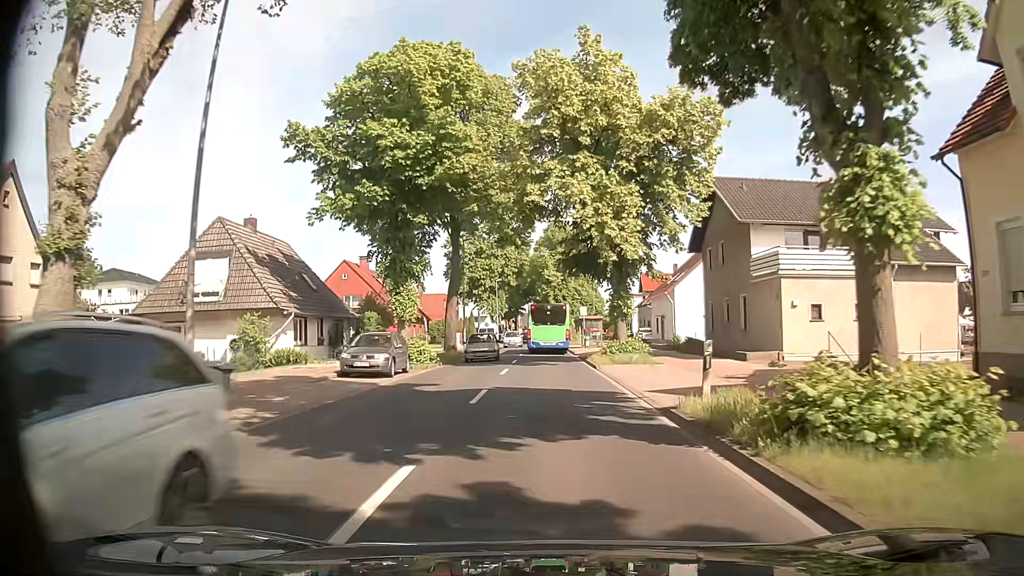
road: secondary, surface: asphalt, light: Day
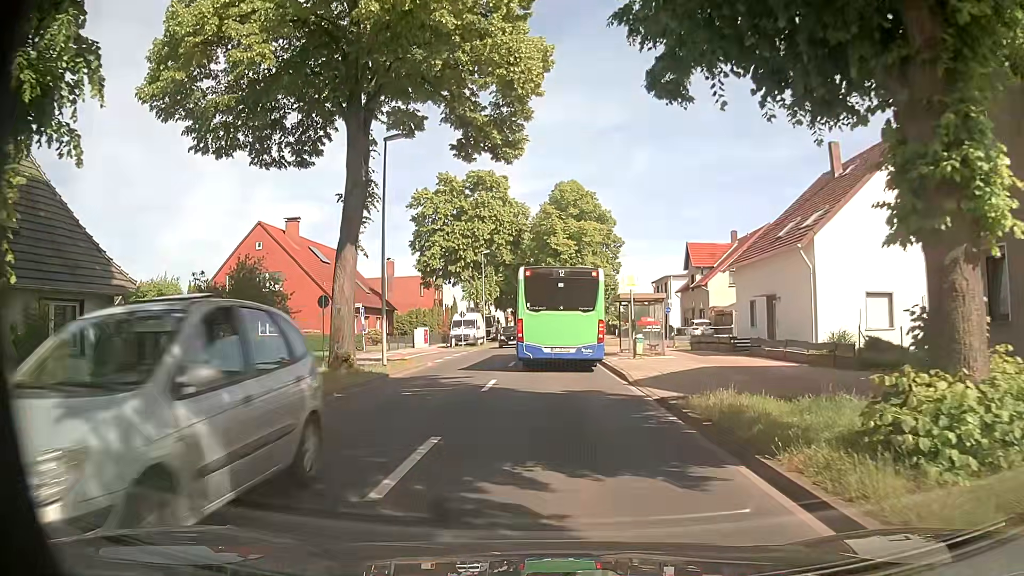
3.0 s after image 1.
(+0.2, +24.9) m; -1°
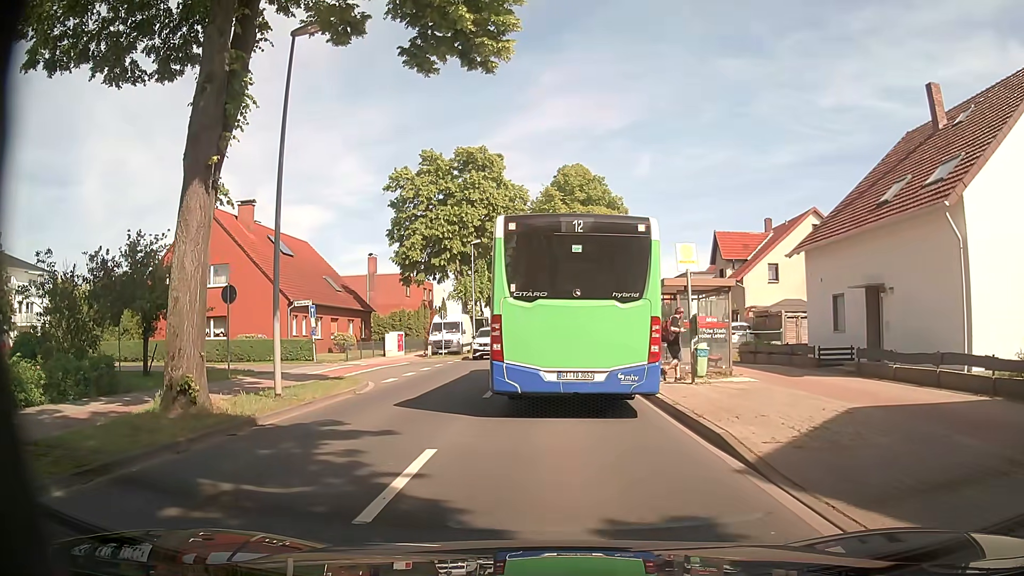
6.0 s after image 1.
(+0.2, +9.1) m; 0°
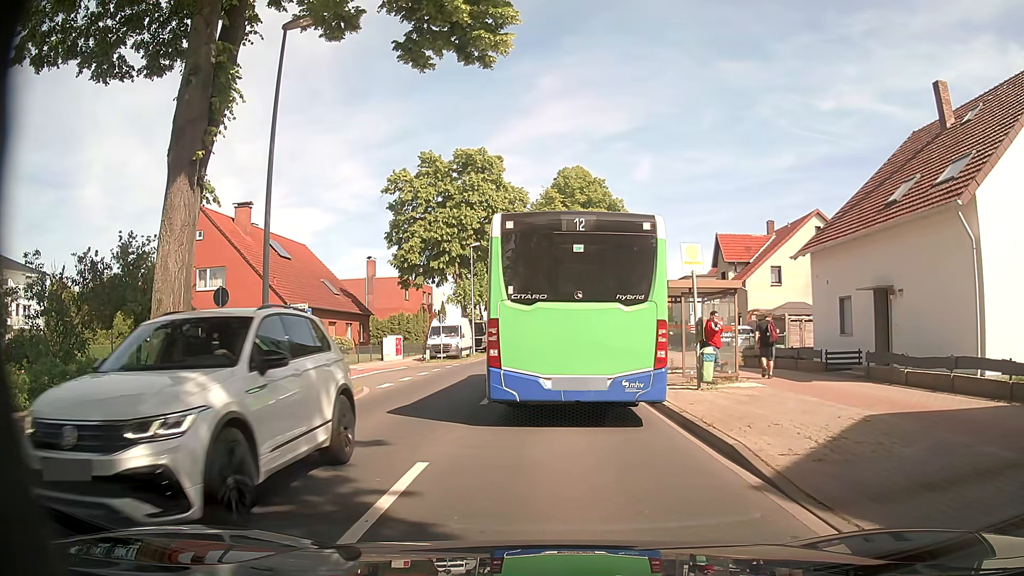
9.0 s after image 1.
(0.0, +0.6) m; 0°
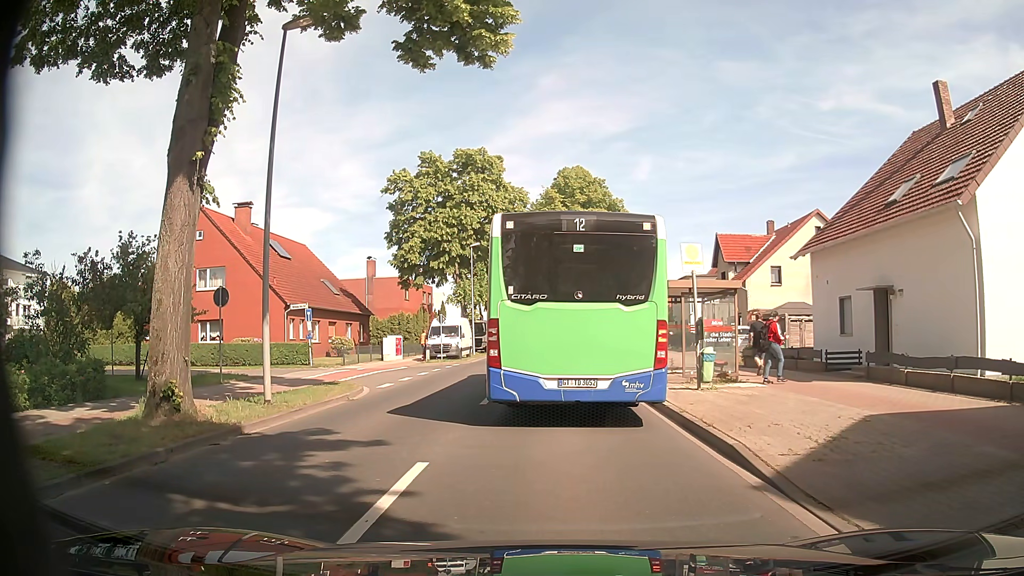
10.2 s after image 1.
(0.0, 0.0) m; 0°
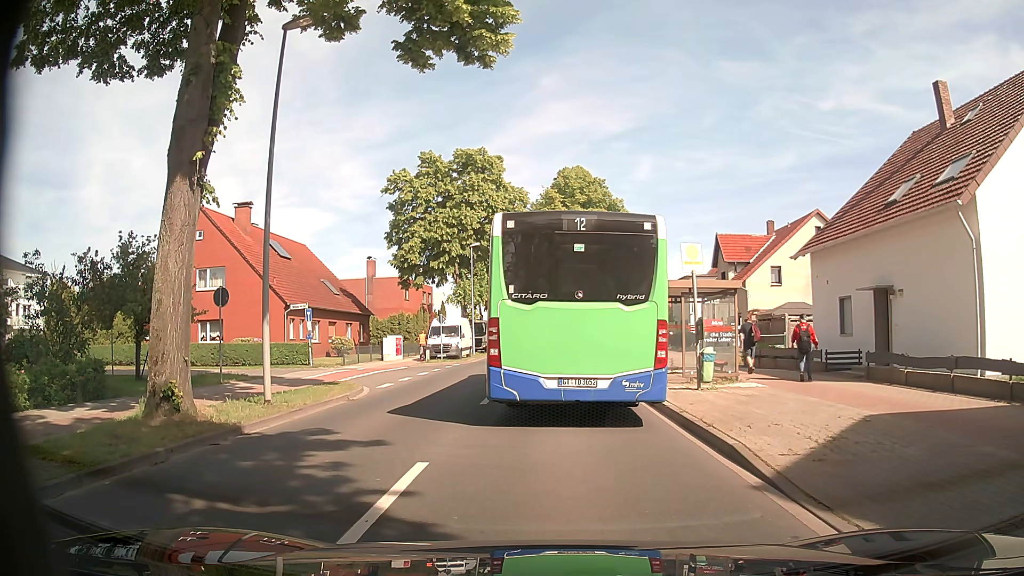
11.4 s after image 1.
(0.0, 0.0) m; 0°
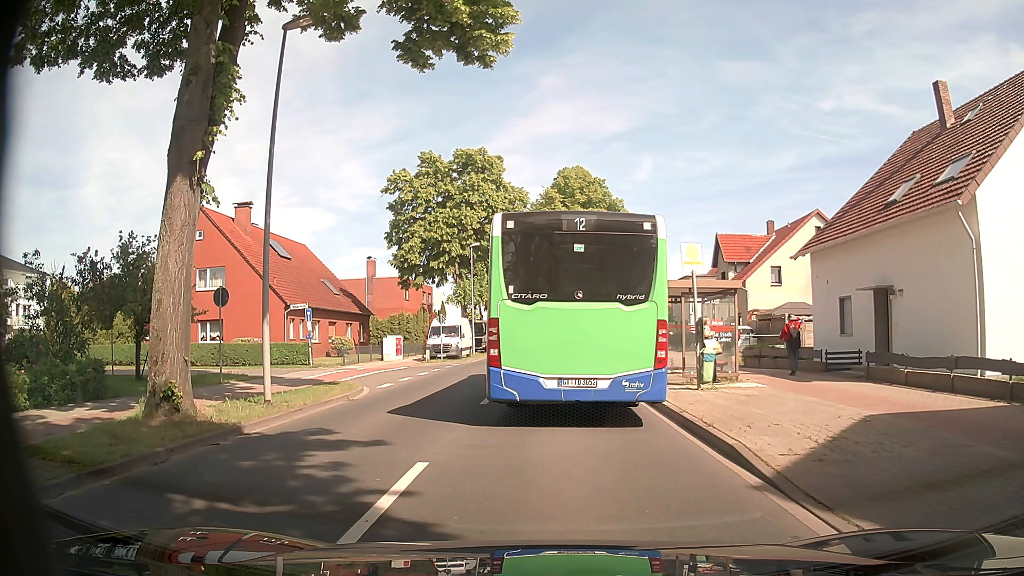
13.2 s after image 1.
(0.0, 0.0) m; 0°
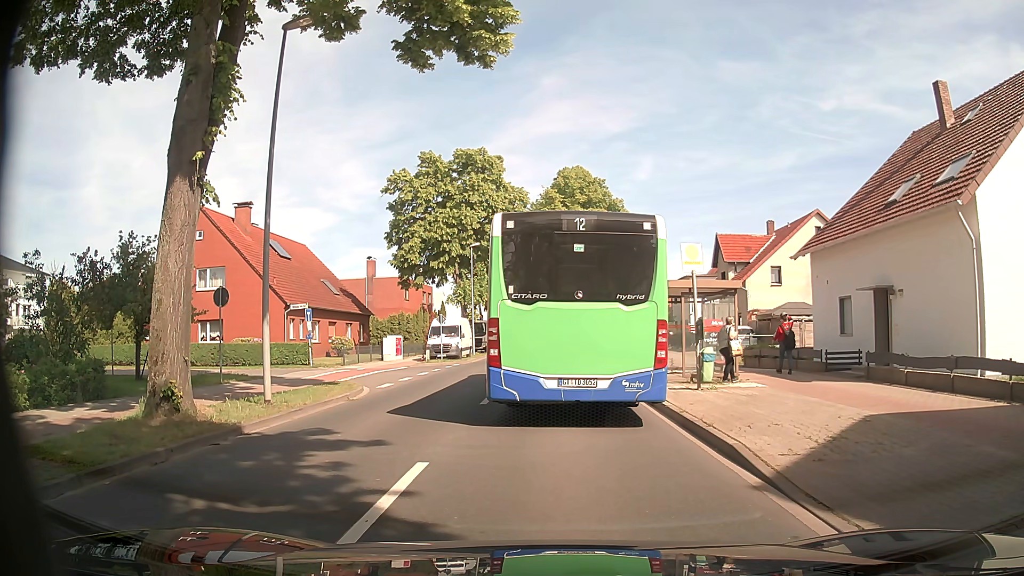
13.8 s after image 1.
(0.0, 0.0) m; 0°
